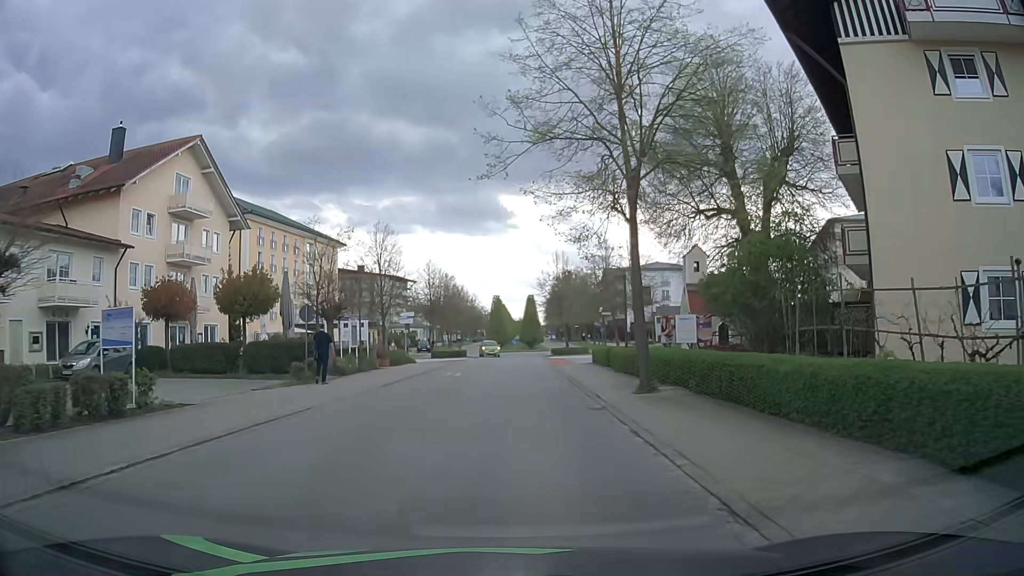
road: residential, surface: asphalt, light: Day
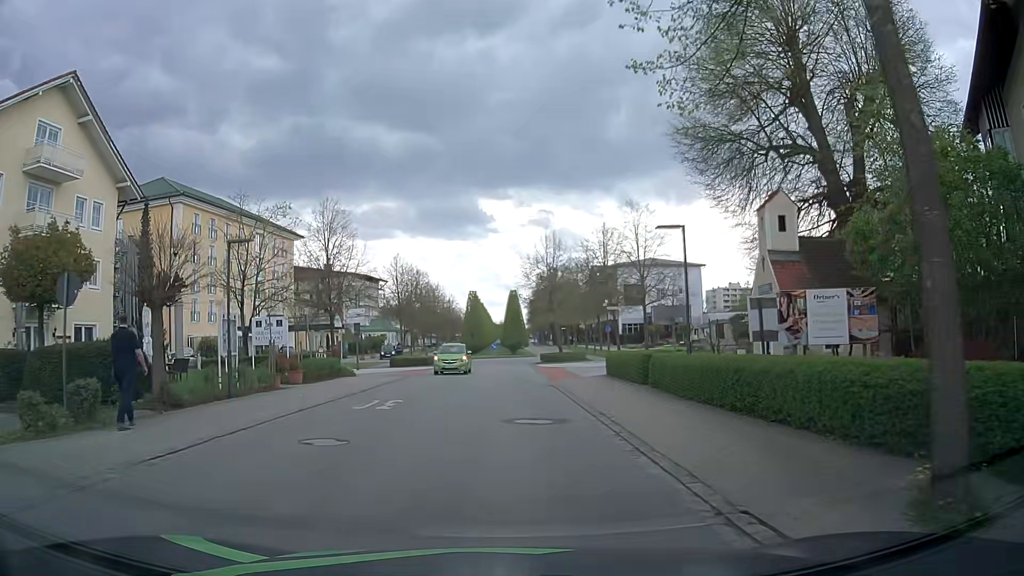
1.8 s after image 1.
(-0.1, +12.7) m; 0°
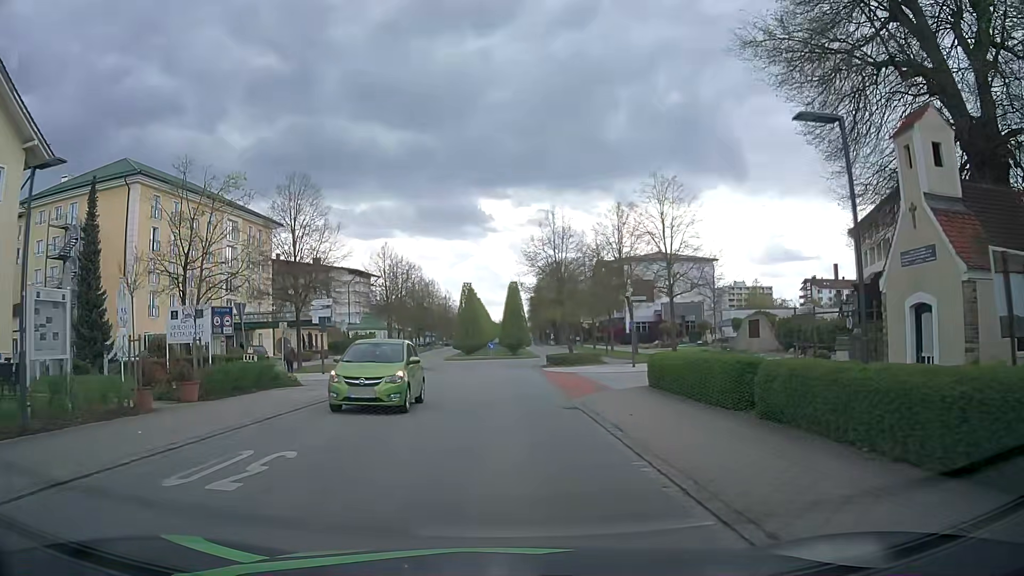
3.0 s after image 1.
(0.0, +8.5) m; +1°
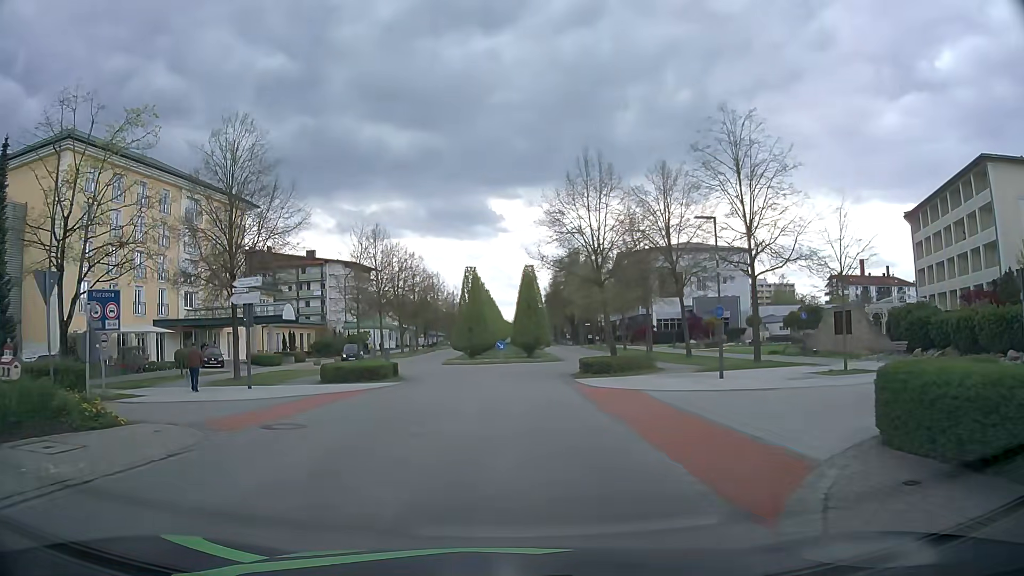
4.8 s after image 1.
(-0.2, +12.5) m; -1°
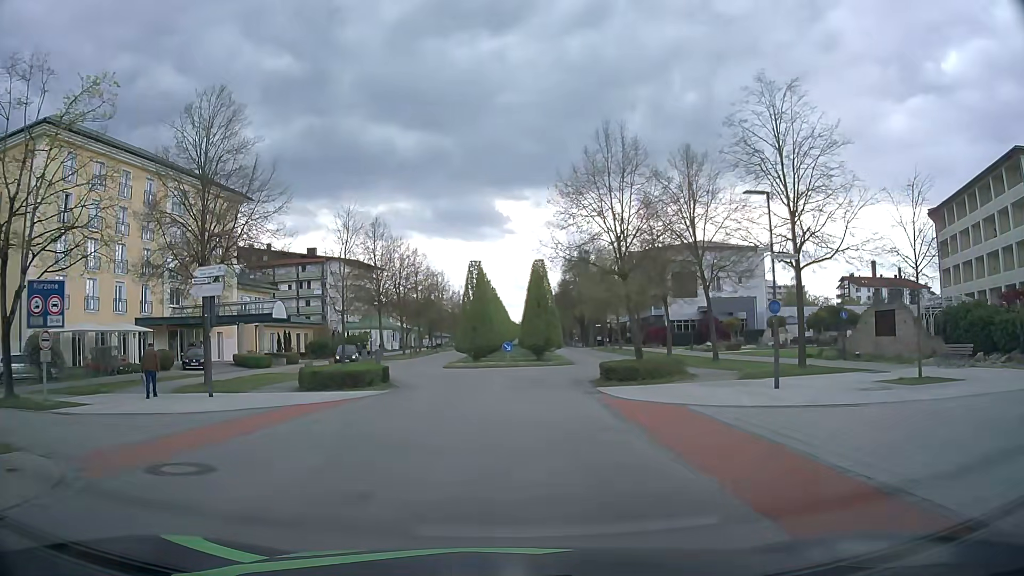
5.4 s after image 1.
(-0.1, +4.1) m; -1°
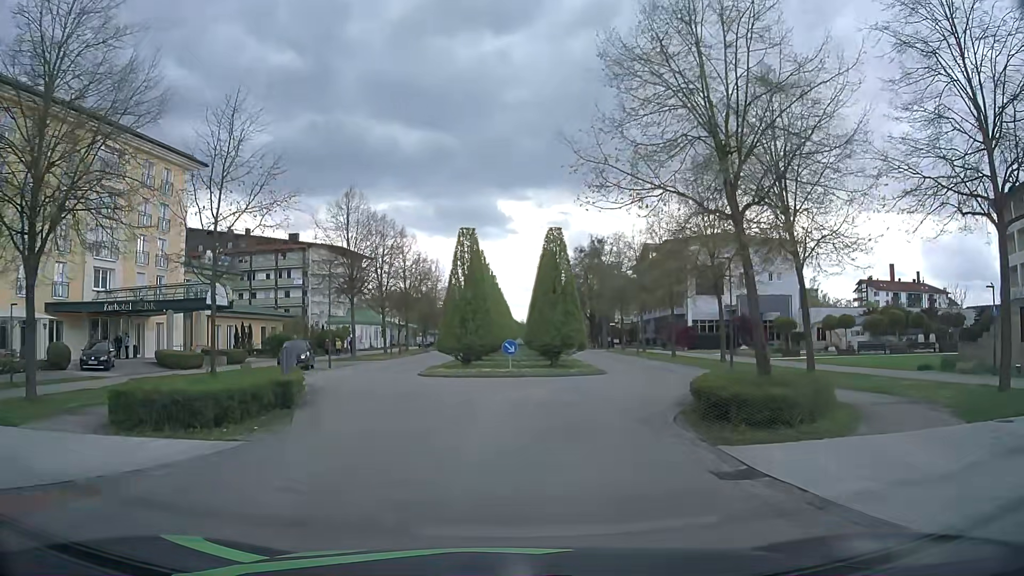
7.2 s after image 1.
(0.0, +12.1) m; 0°
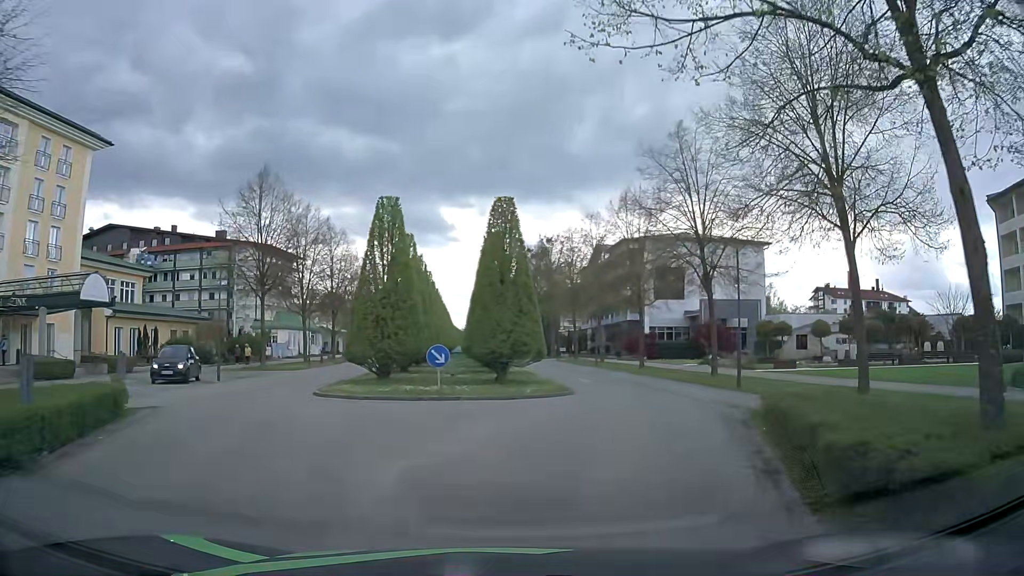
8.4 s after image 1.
(+0.2, +8.0) m; +5°
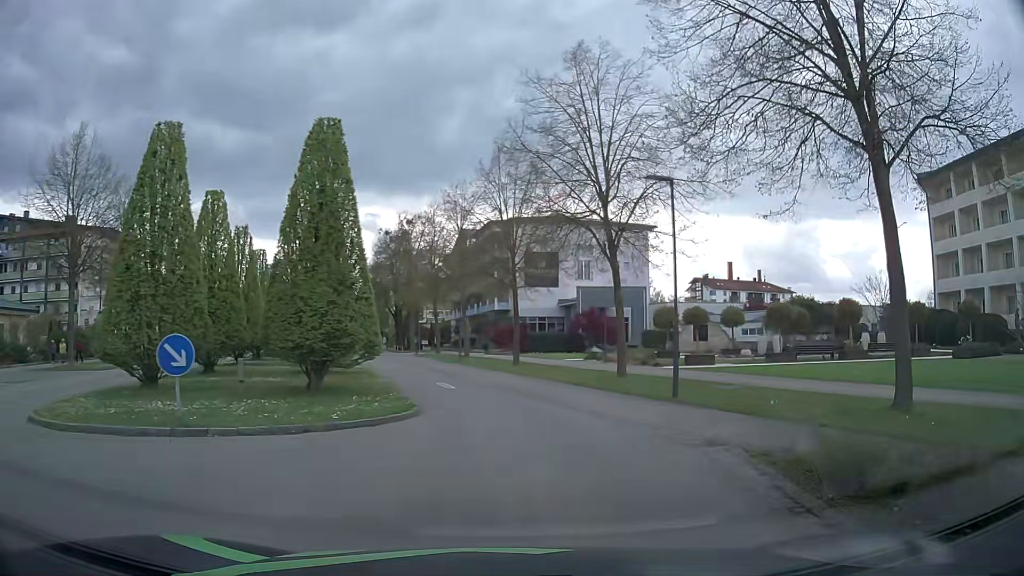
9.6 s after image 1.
(+0.7, +8.0) m; +11°
(0, +10) (-1, +20) (-4, +30) (-6, +39) (-9, +49) (-11, +59) (-14, +68) (-17, +78) (-19, +87) (-22, +97) m
